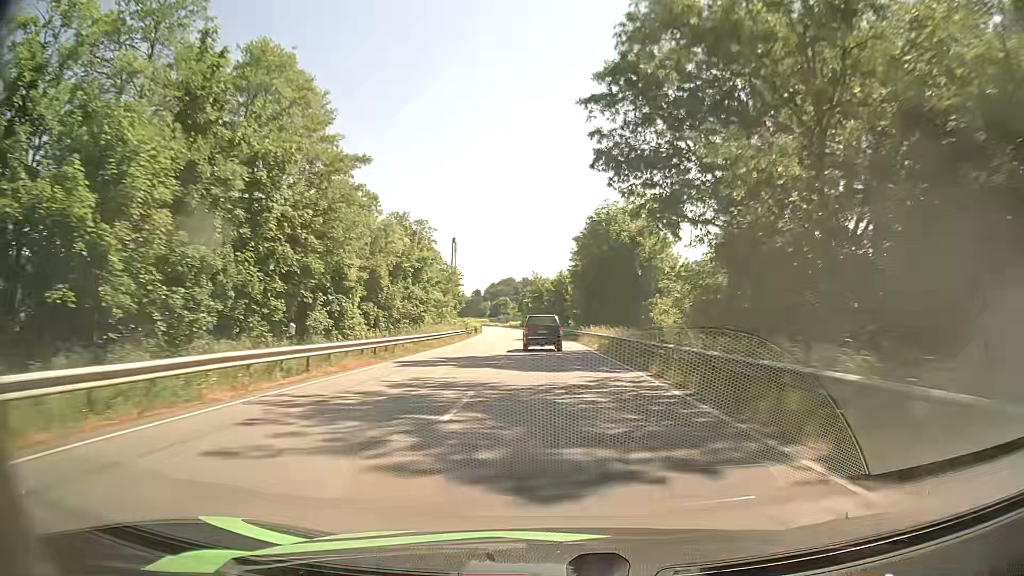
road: primary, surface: asphalt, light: Day
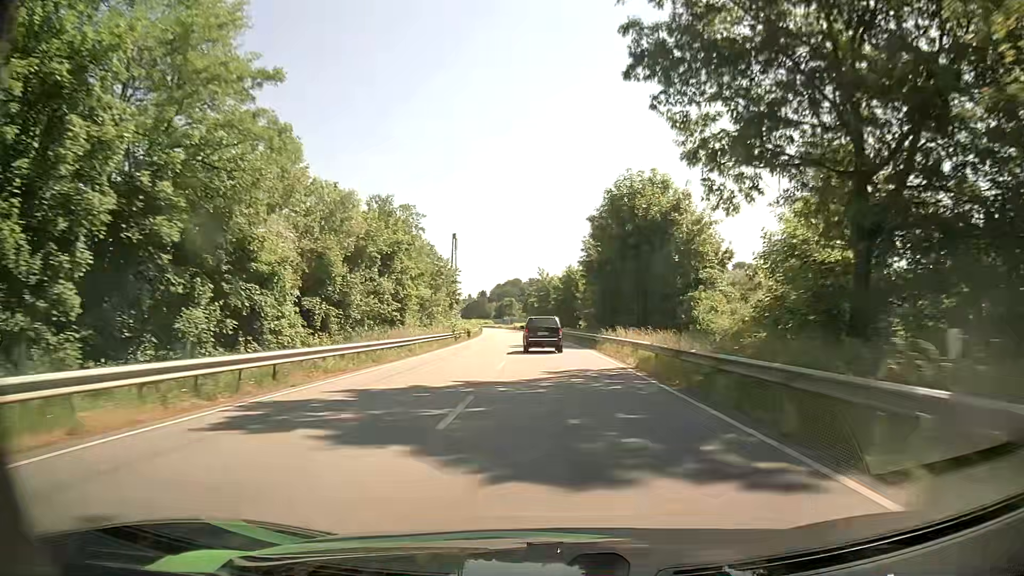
(-0.1, +12.7) m; -1°
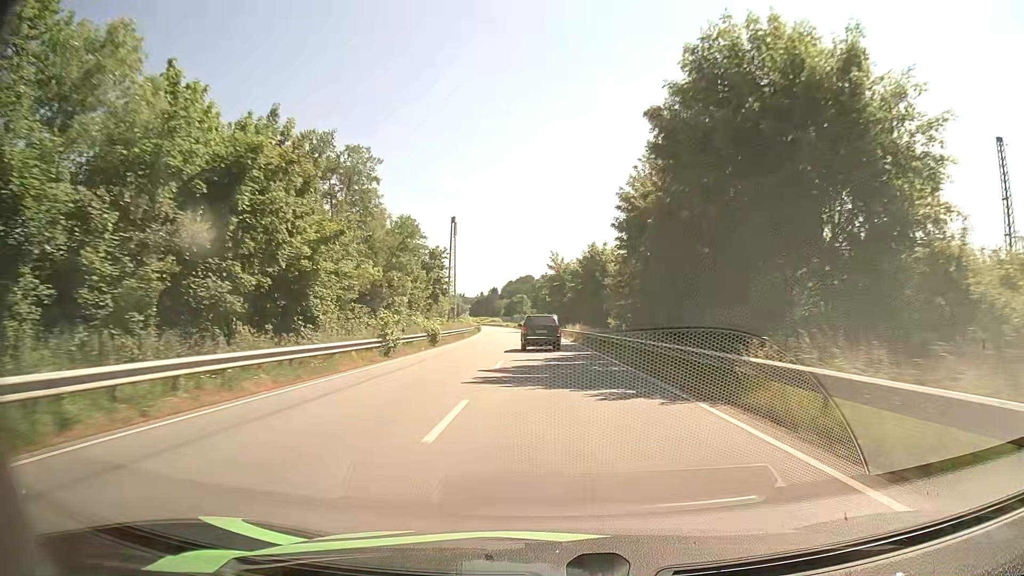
(-0.2, +25.0) m; -1°
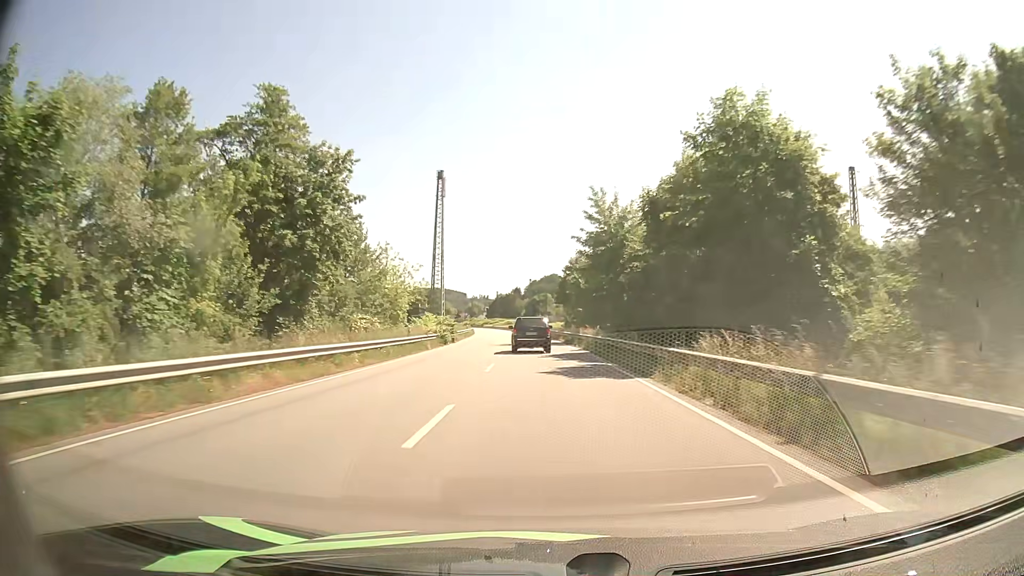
(-0.7, +48.6) m; -2°
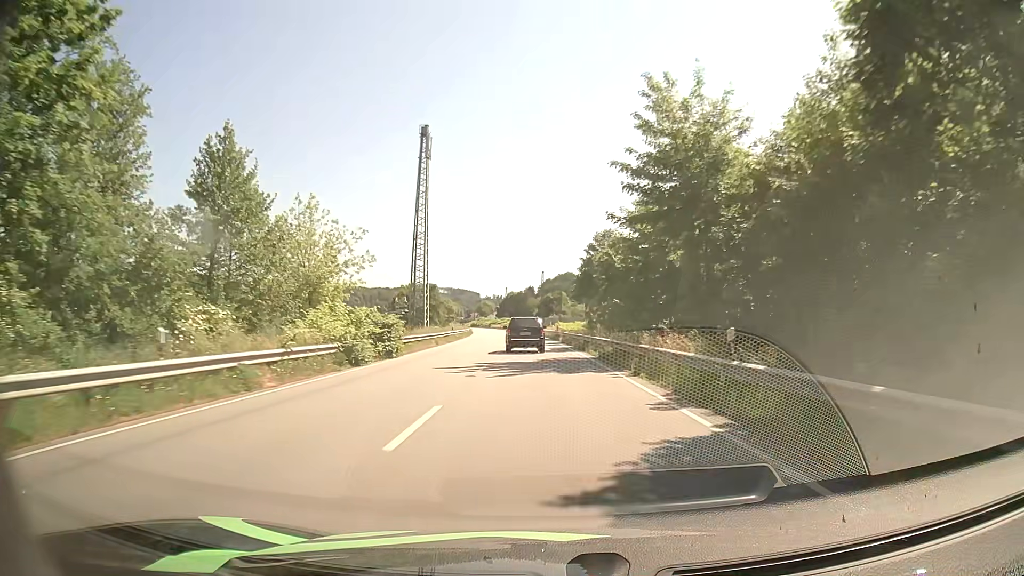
(0.0, +24.3) m; -1°
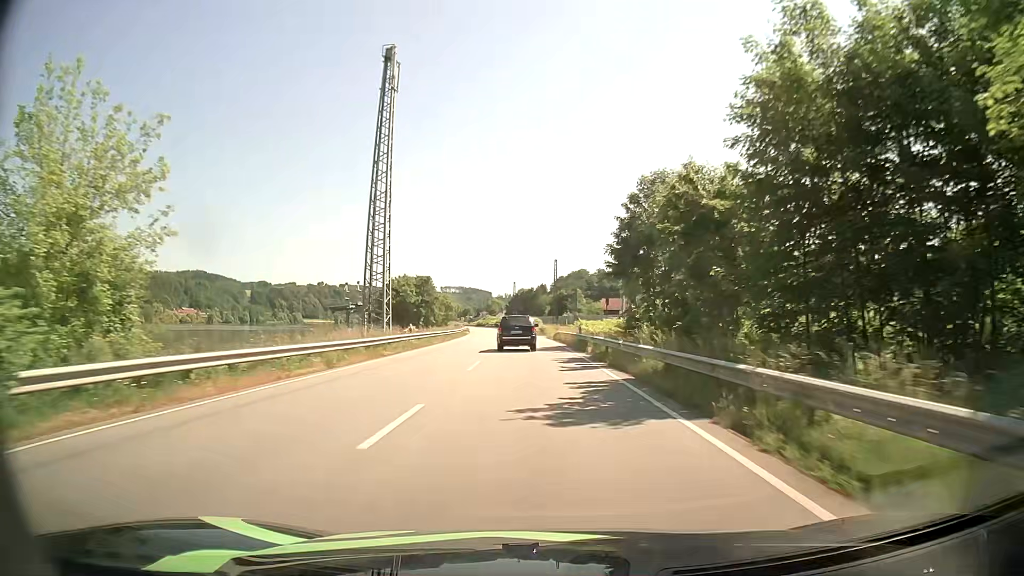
(-0.3, +24.2) m; -1°
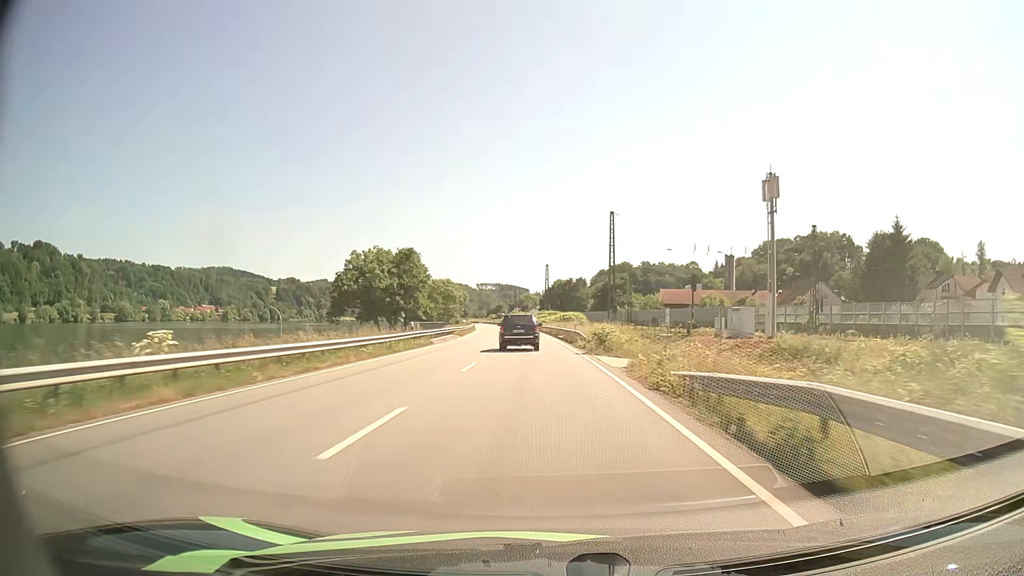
(-1.2, +49.0) m; -3°
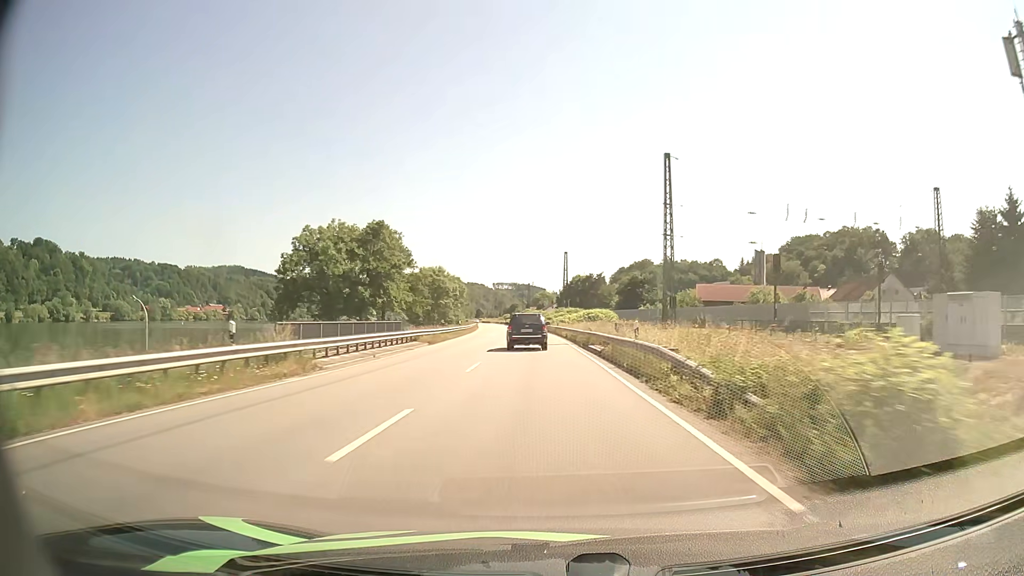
(-0.2, +24.1) m; -1°
(0, +10) (0, +20) (0, +30) (-1, +40) (-1, +50) (-1, +60) (-2, +70) (-3, +80) (-3, +90) (-4, +100) m
